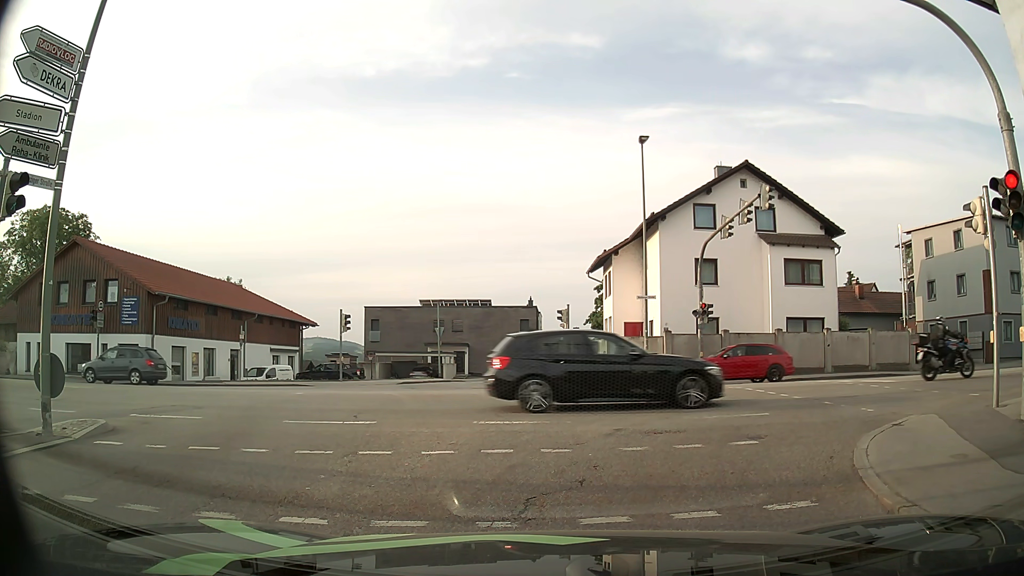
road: tertiary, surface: asphalt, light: Day
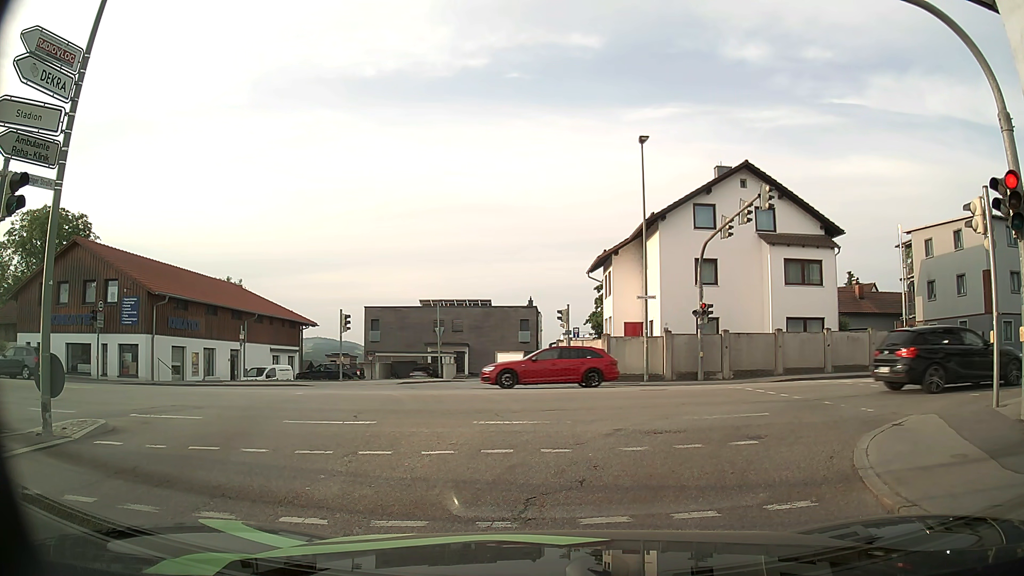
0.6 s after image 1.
(0.0, 0.0) m; 0°
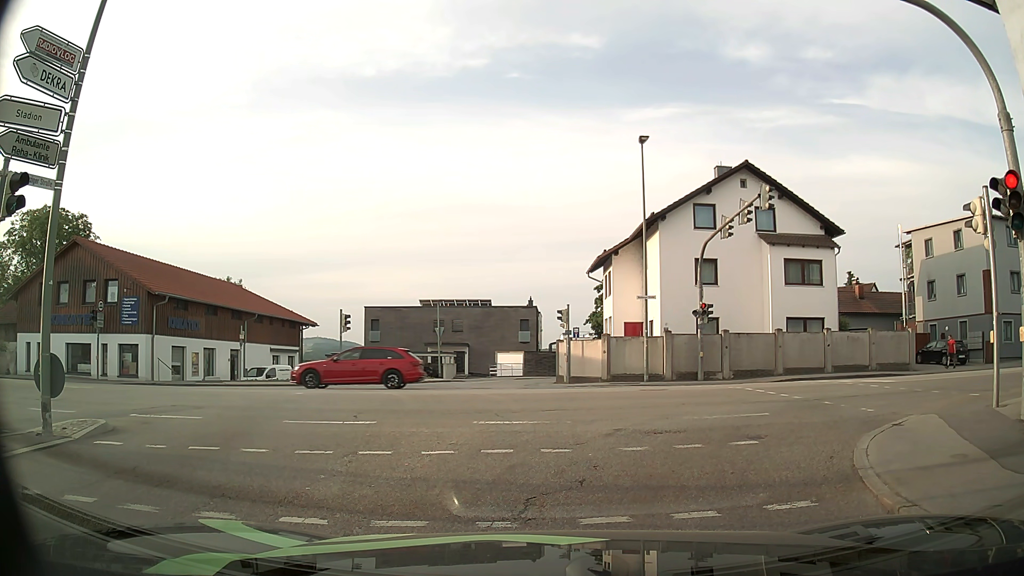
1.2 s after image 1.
(0.0, 0.0) m; 0°
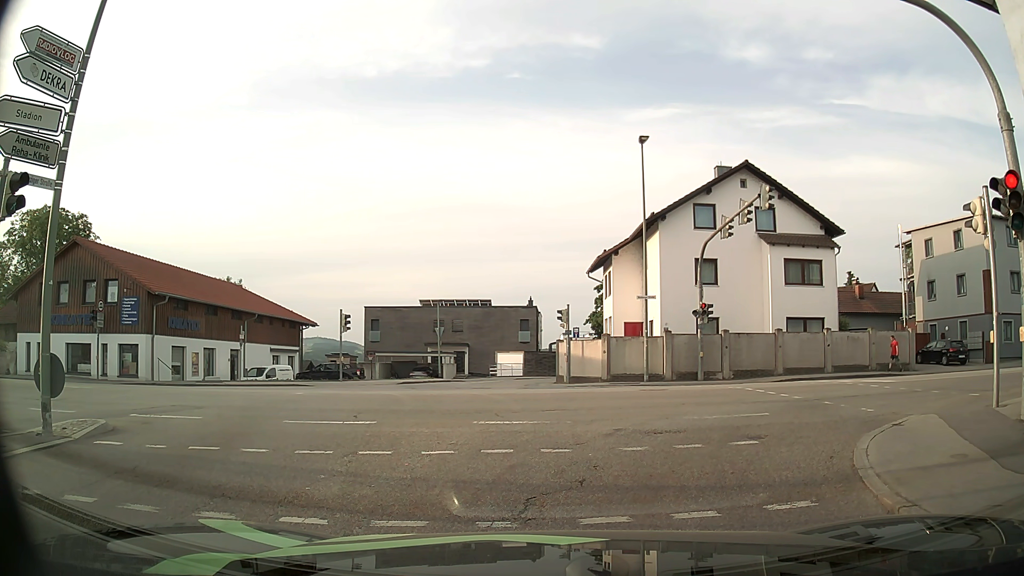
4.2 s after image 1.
(0.0, 0.0) m; 0°
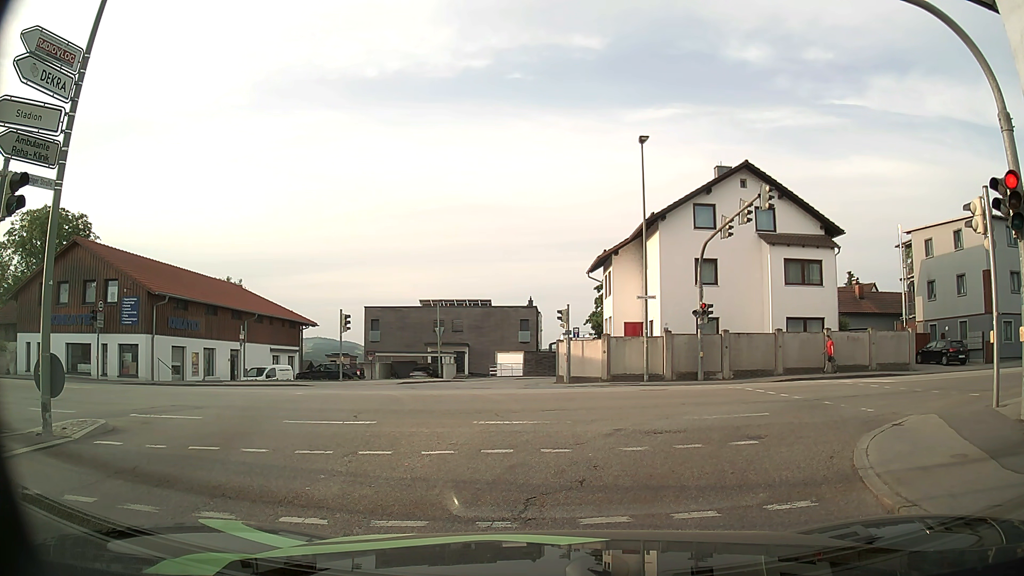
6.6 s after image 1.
(0.0, 0.0) m; 0°
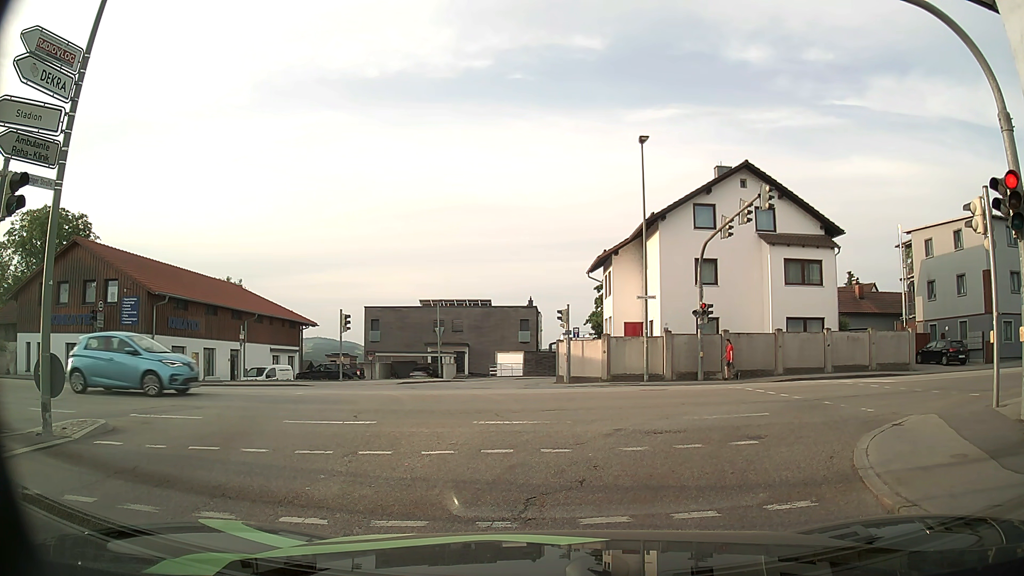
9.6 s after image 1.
(0.0, 0.0) m; 0°
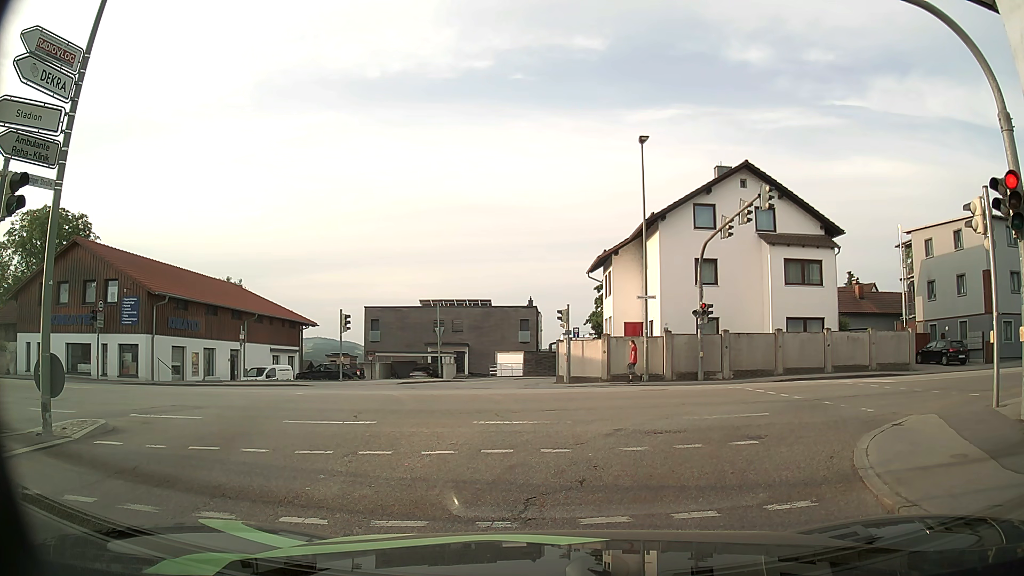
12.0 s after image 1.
(0.0, 0.0) m; 0°
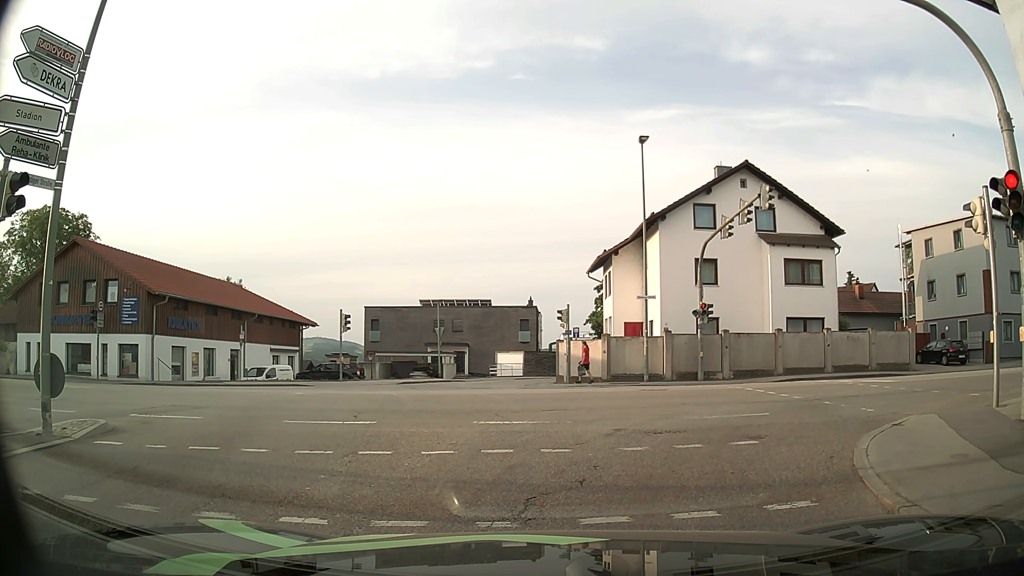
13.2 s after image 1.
(0.0, 0.0) m; 0°
